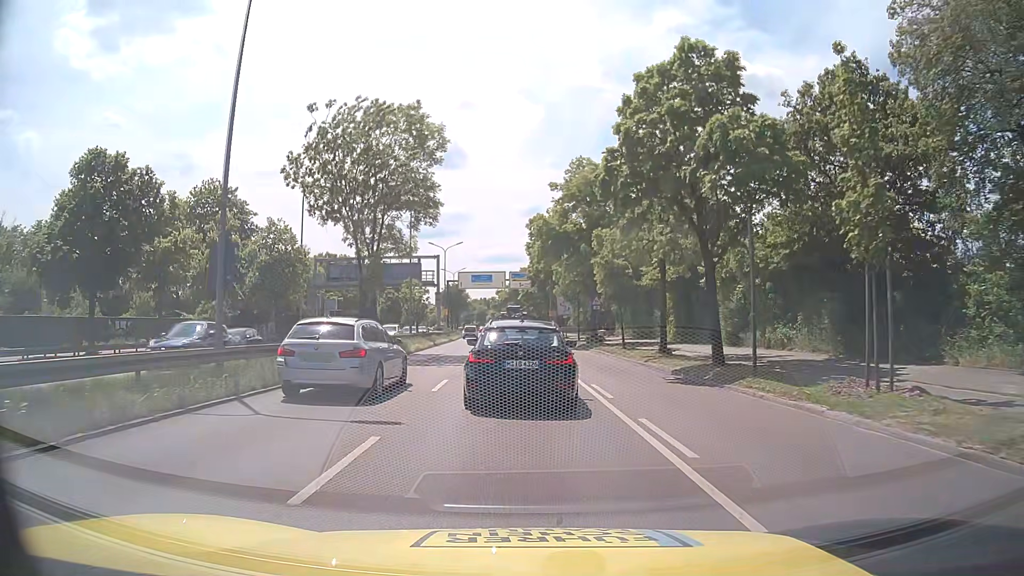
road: trunk_link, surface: asphalt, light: Day
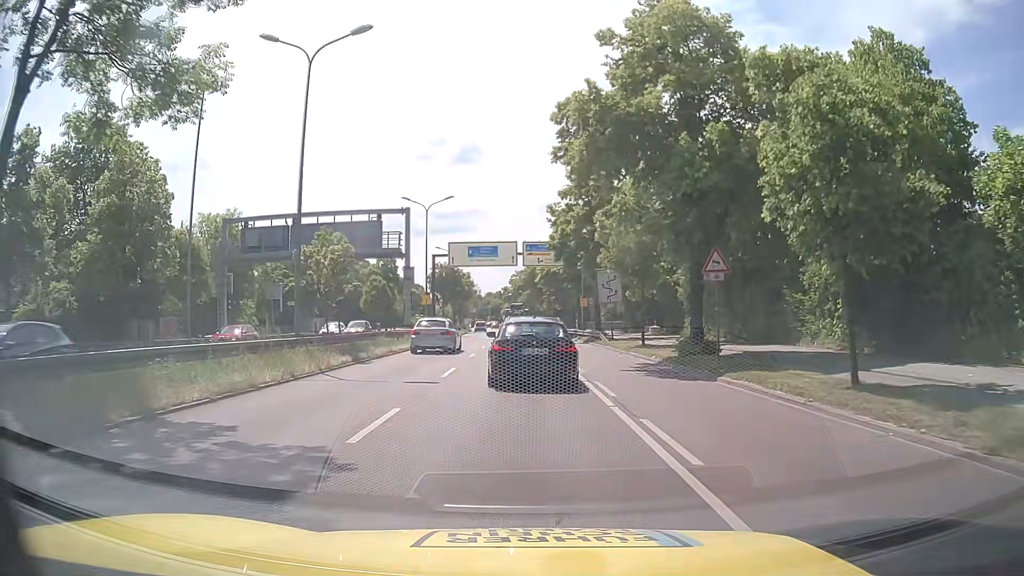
(-0.1, +24.5) m; -1°
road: trunk
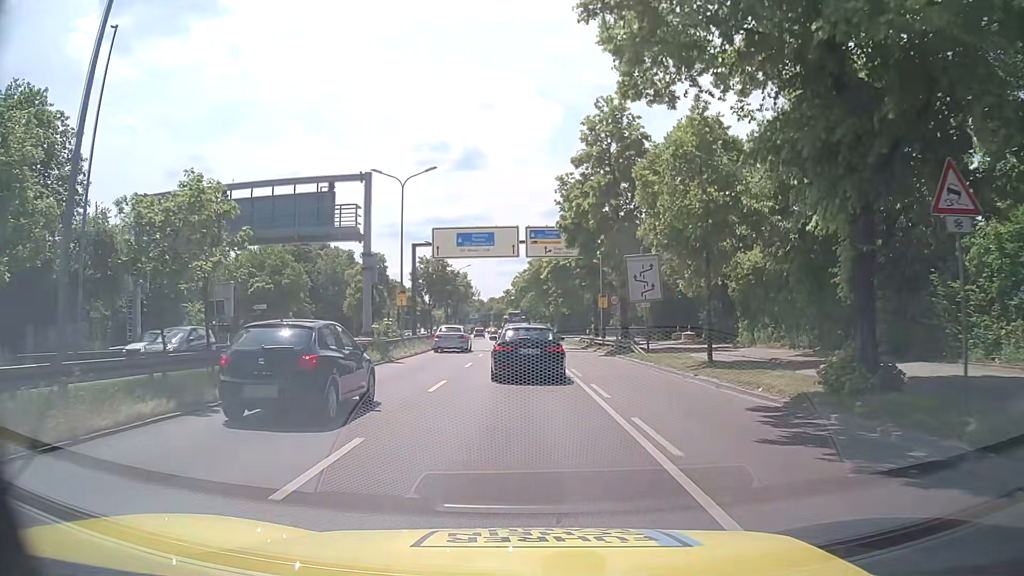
(0.0, +11.3) m; 0°
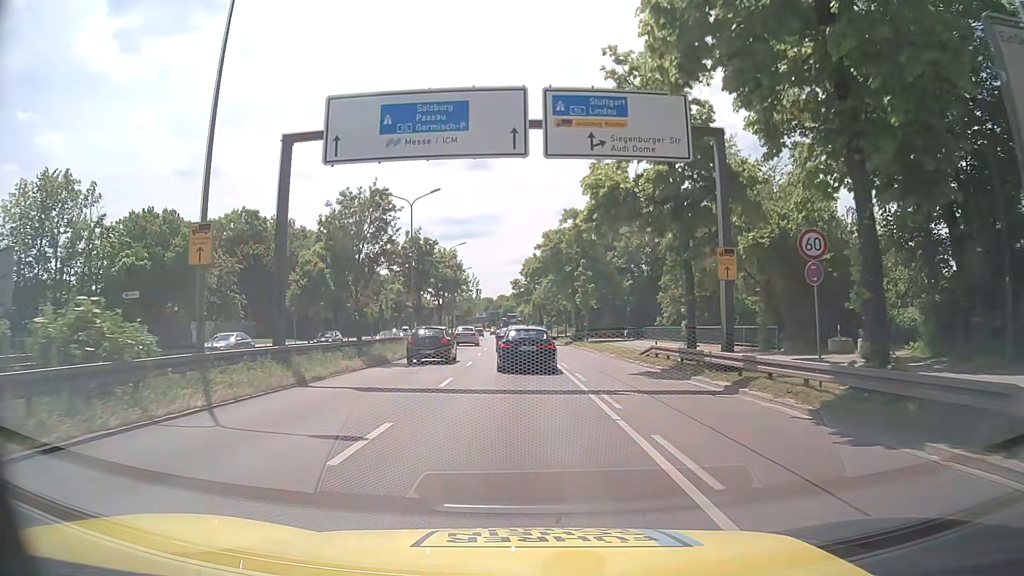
(-0.4, +25.9) m; -1°
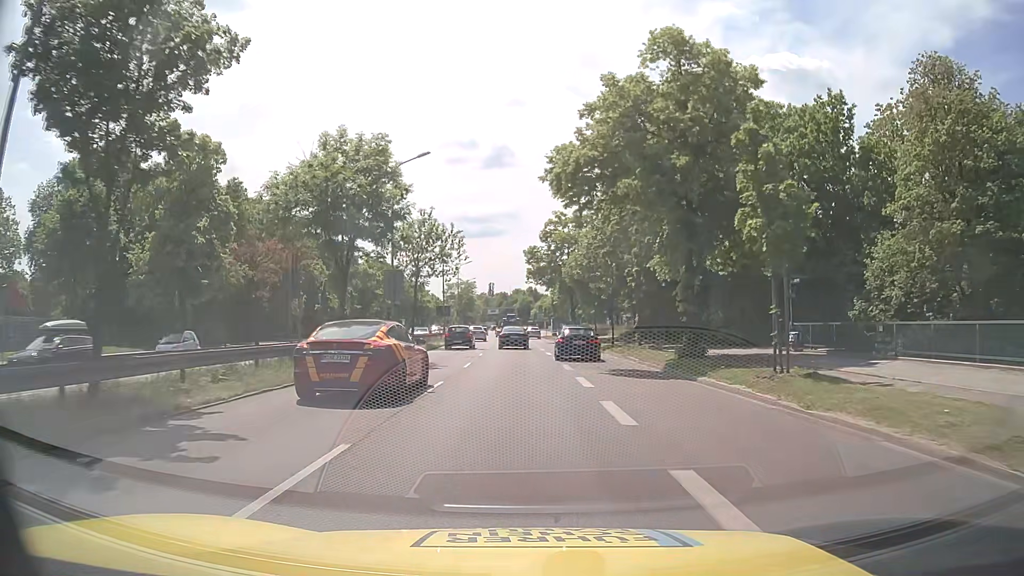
(-0.6, +38.2) m; -1°
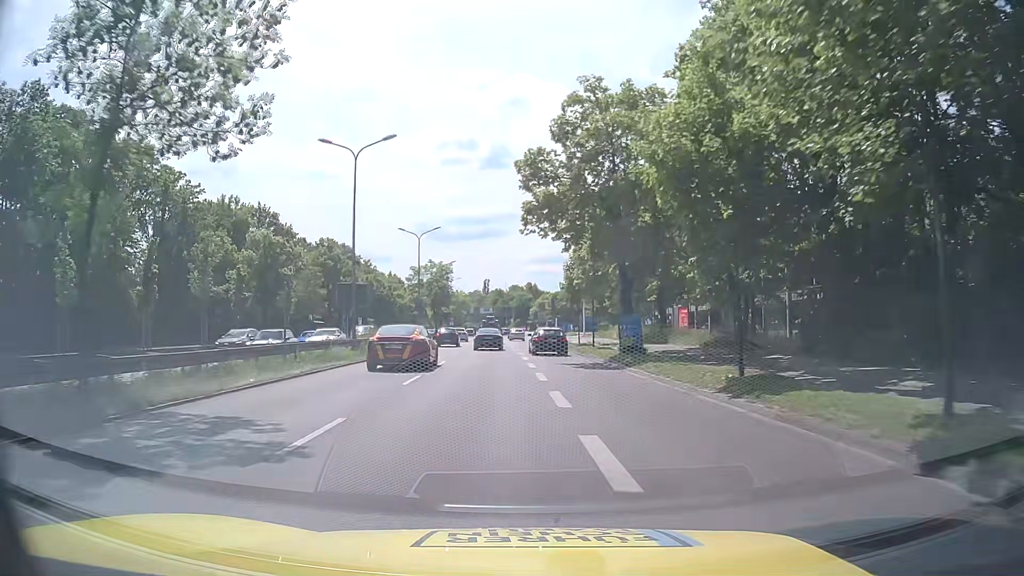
(0.0, +34.0) m; 0°
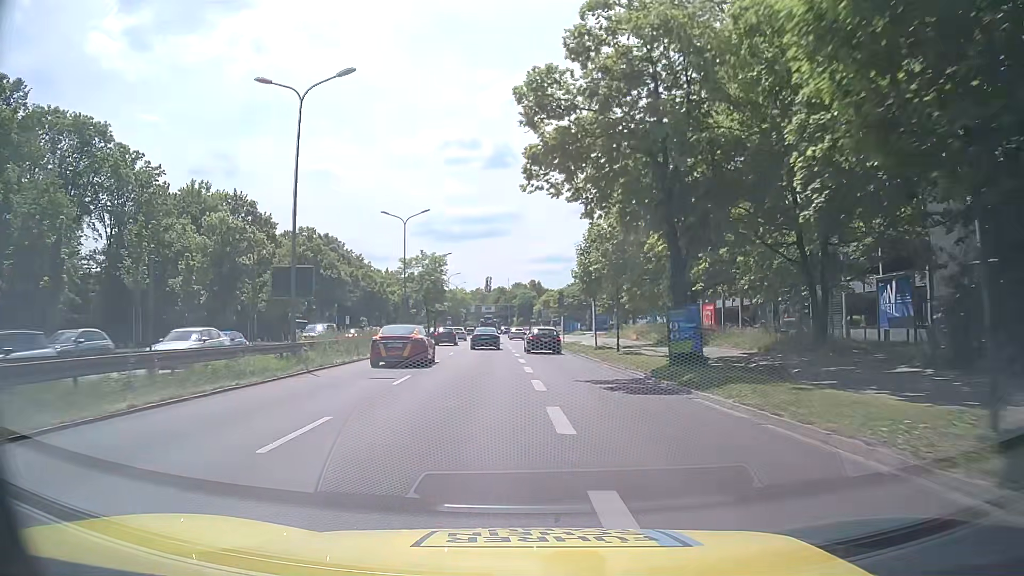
(0.0, +9.1) m; 0°
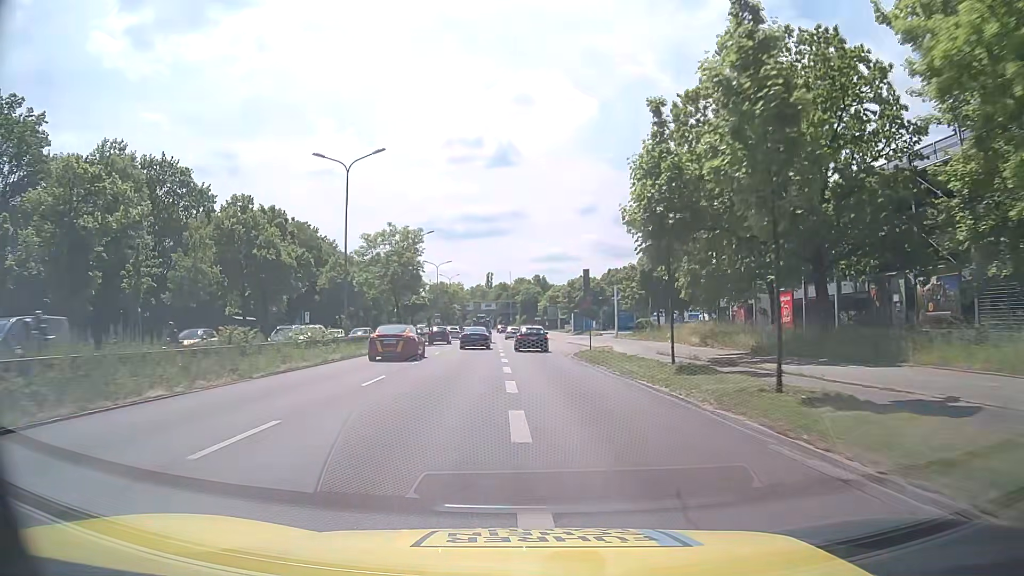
(-0.2, +18.7) m; -1°
(0, +10) (0, +20) (0, +30) (0, +40) (0, +50) (-1, +60) (-1, +70) (-1, +80) (-2, +90) (-2, +100) m
